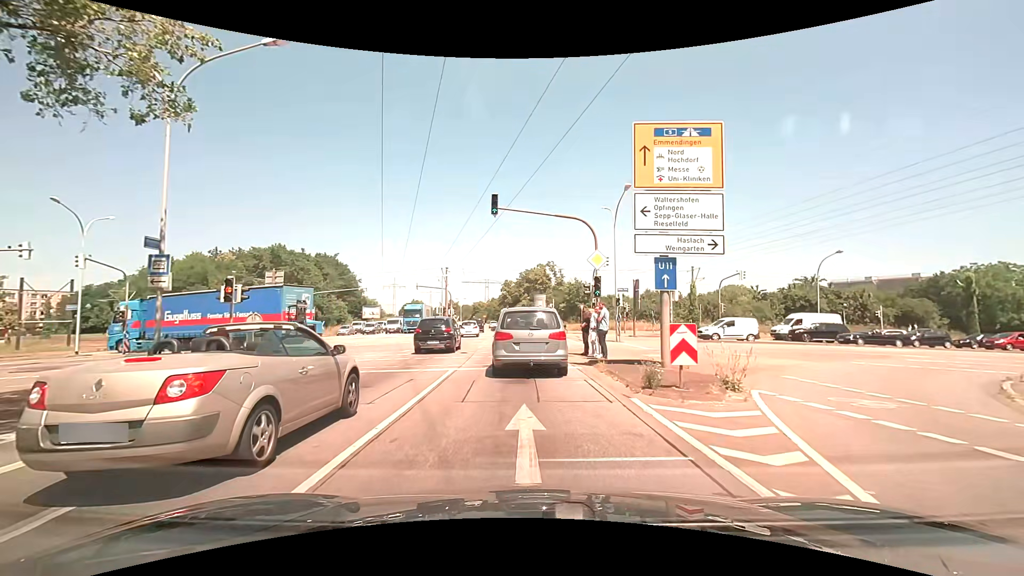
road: primary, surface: asphalt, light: Day
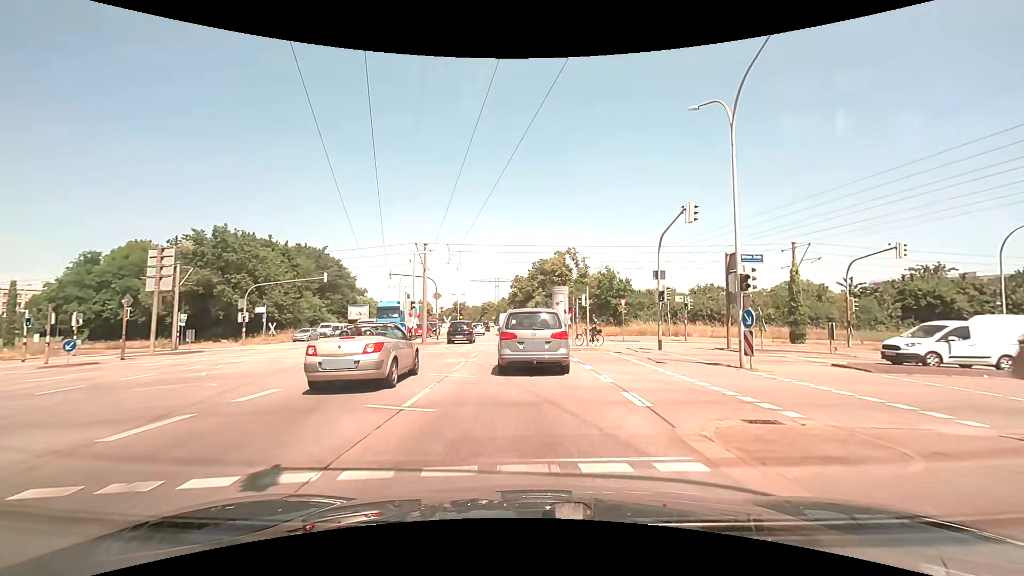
(-0.3, +17.6) m; -2°
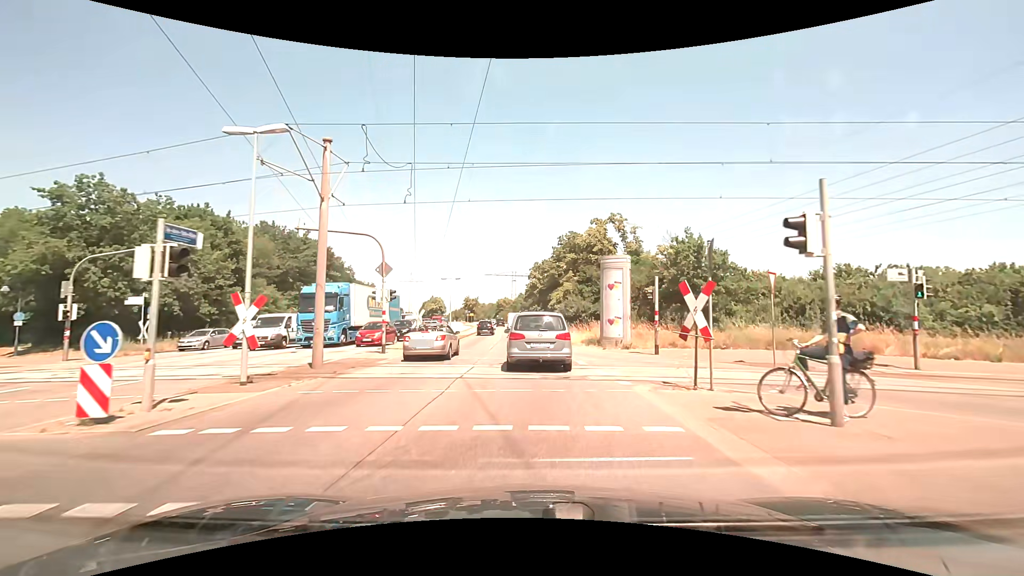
(-0.4, +21.2) m; -2°
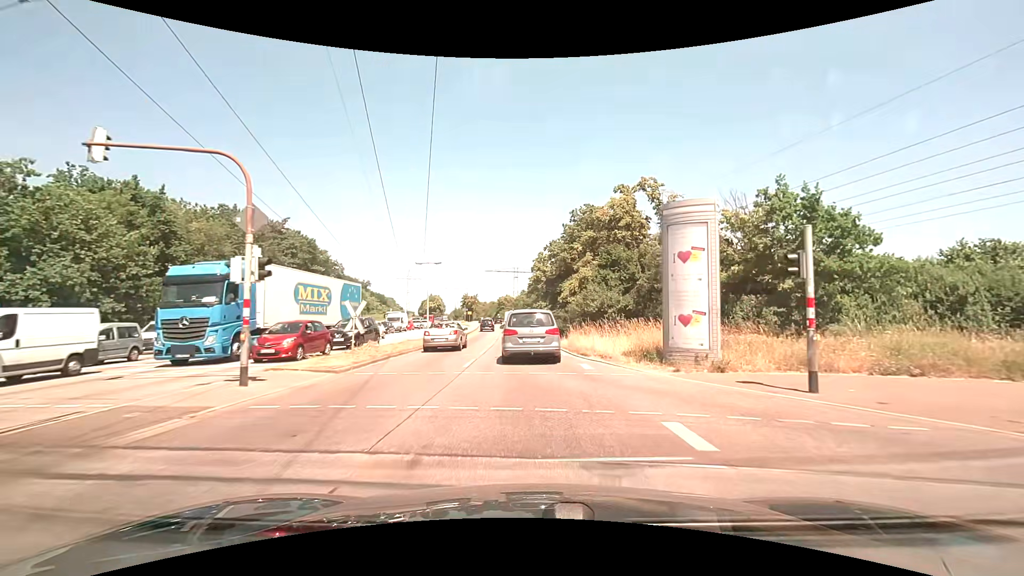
(0.0, +11.5) m; 0°
